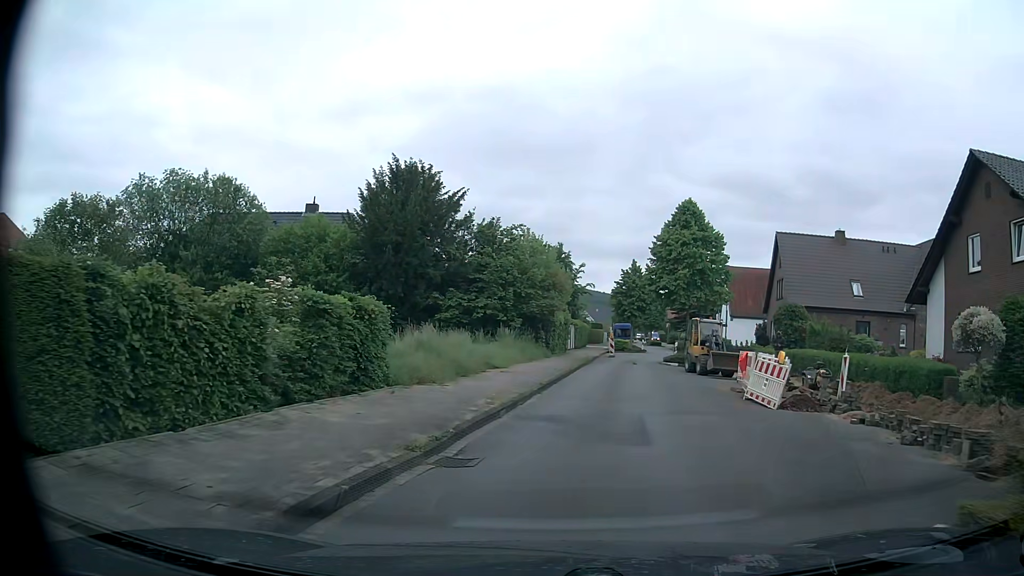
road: unclassified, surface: asphalt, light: Day
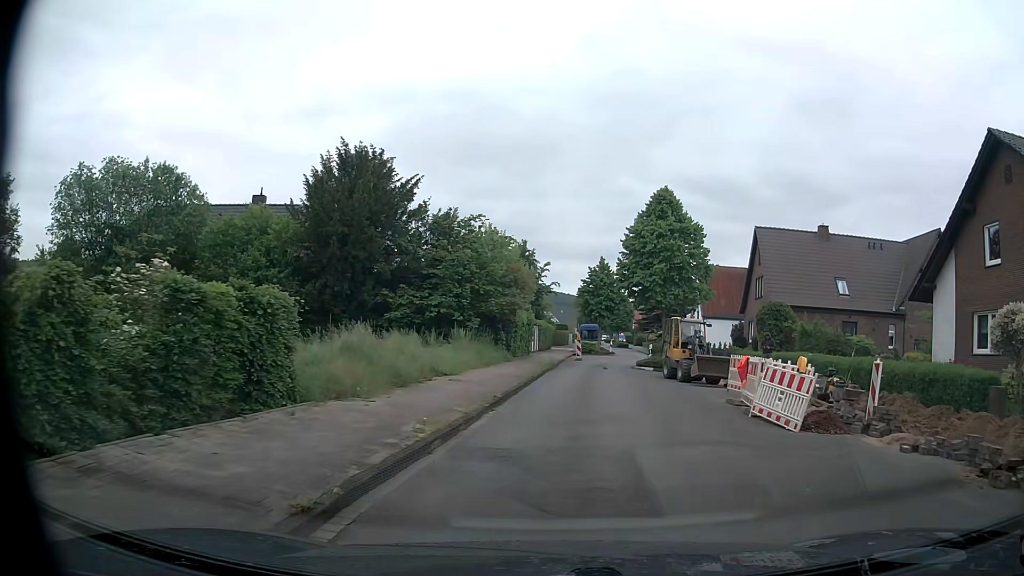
(+0.1, +3.3) m; +3°
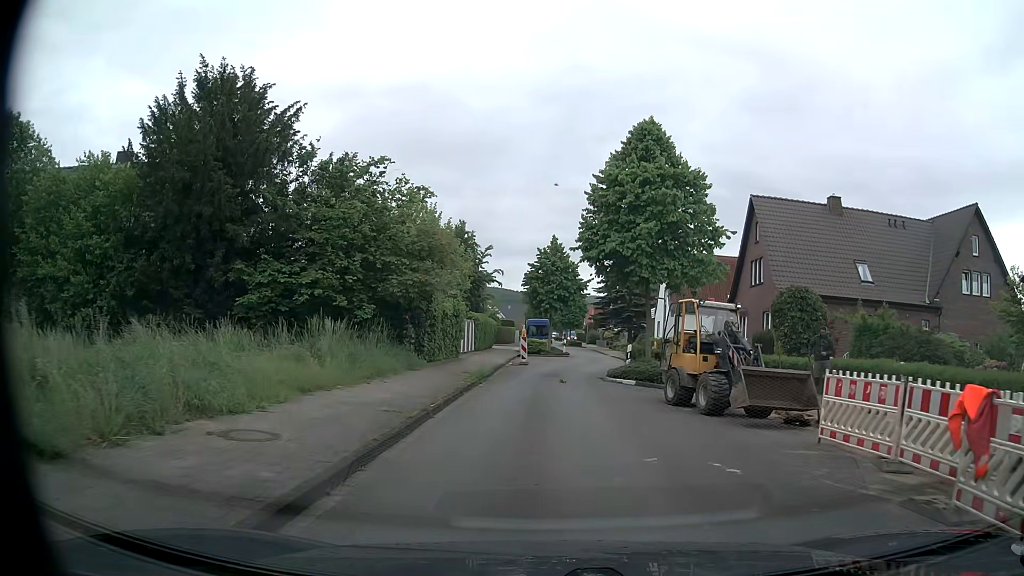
(+0.5, +10.4) m; +3°
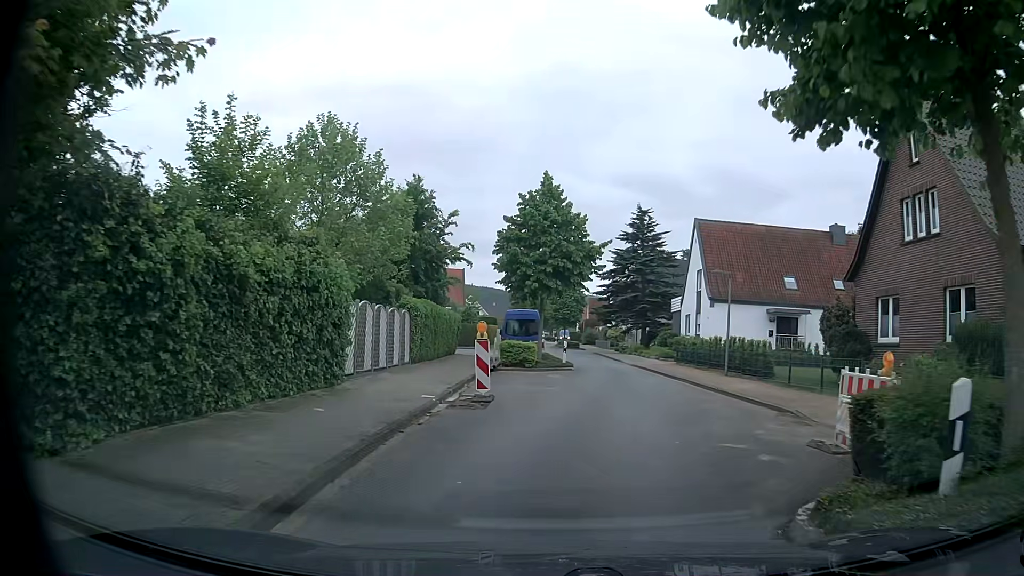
(+0.4, +17.8) m; +2°
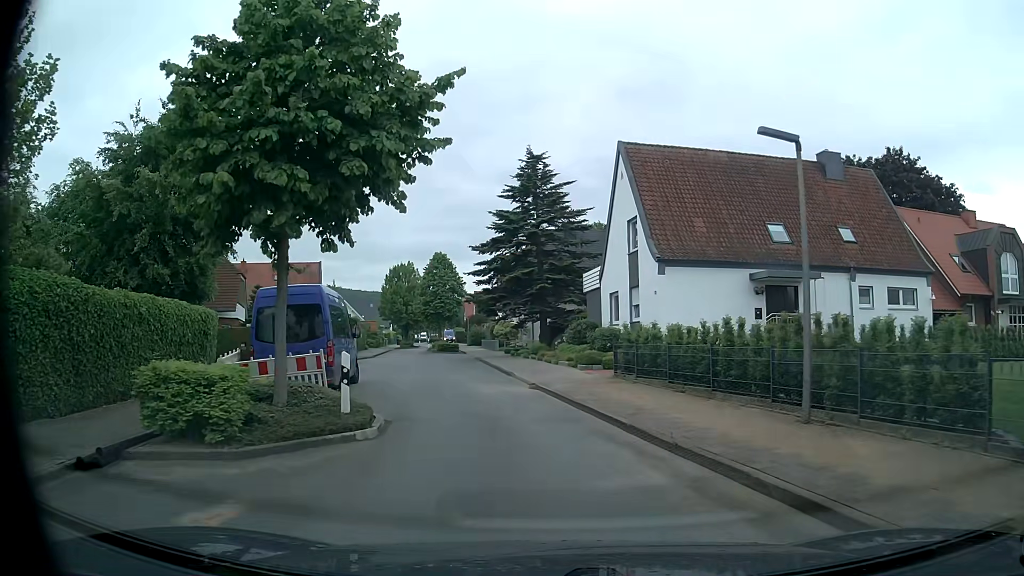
(+1.9, +17.7) m; +9°
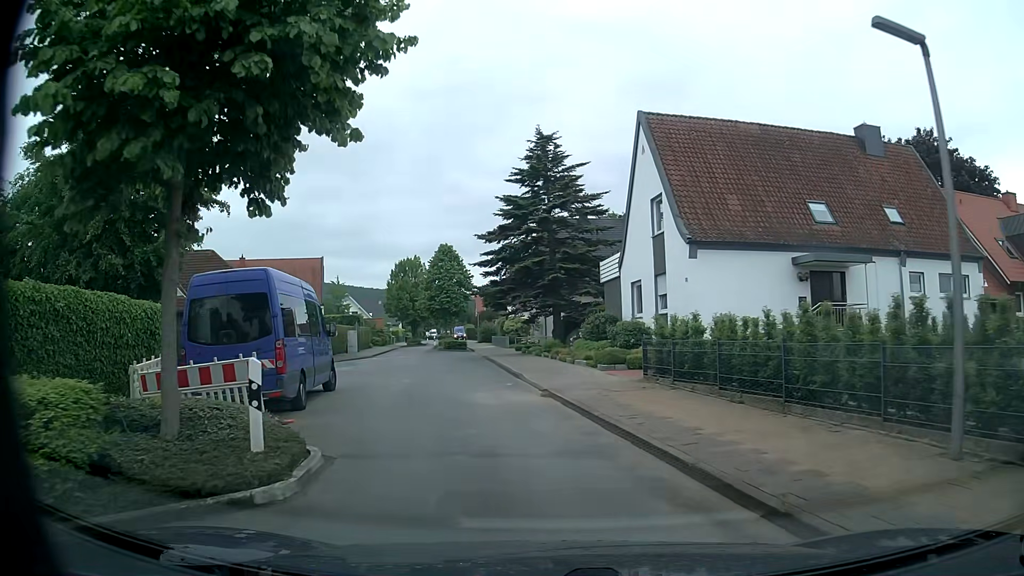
(0.0, +3.6) m; -2°
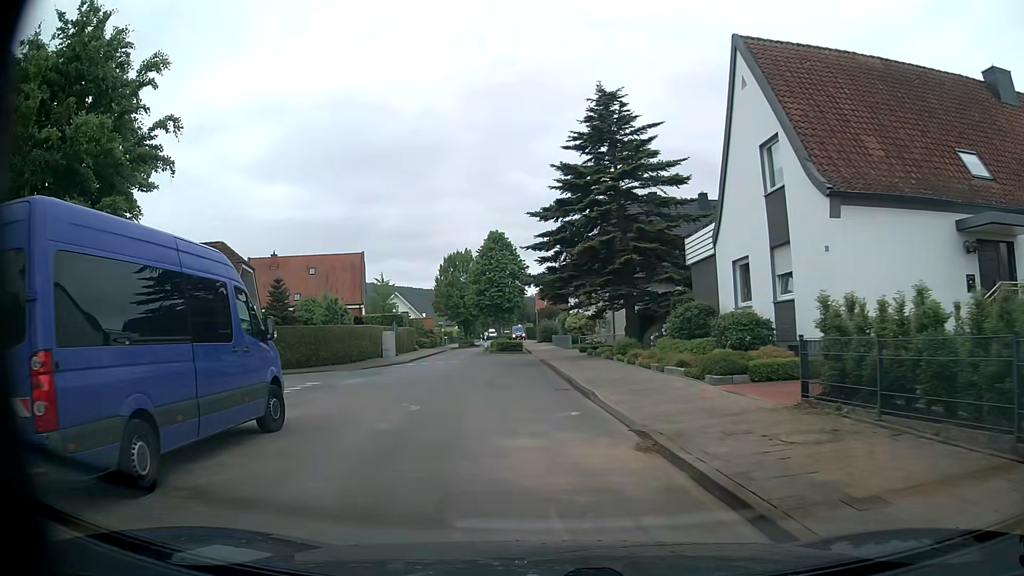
(-0.2, +7.2) m; -5°
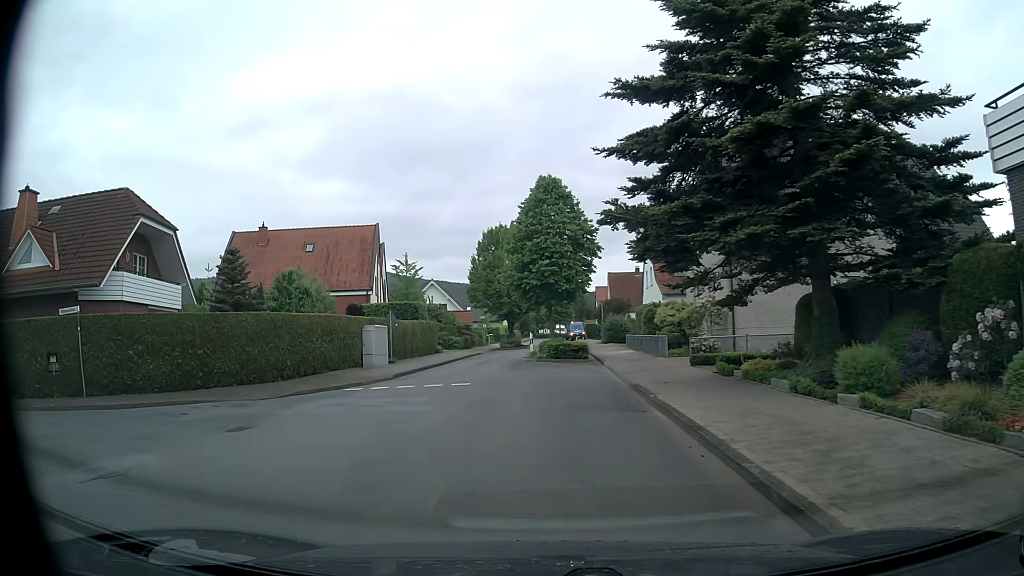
(-0.7, +16.4) m; -4°
